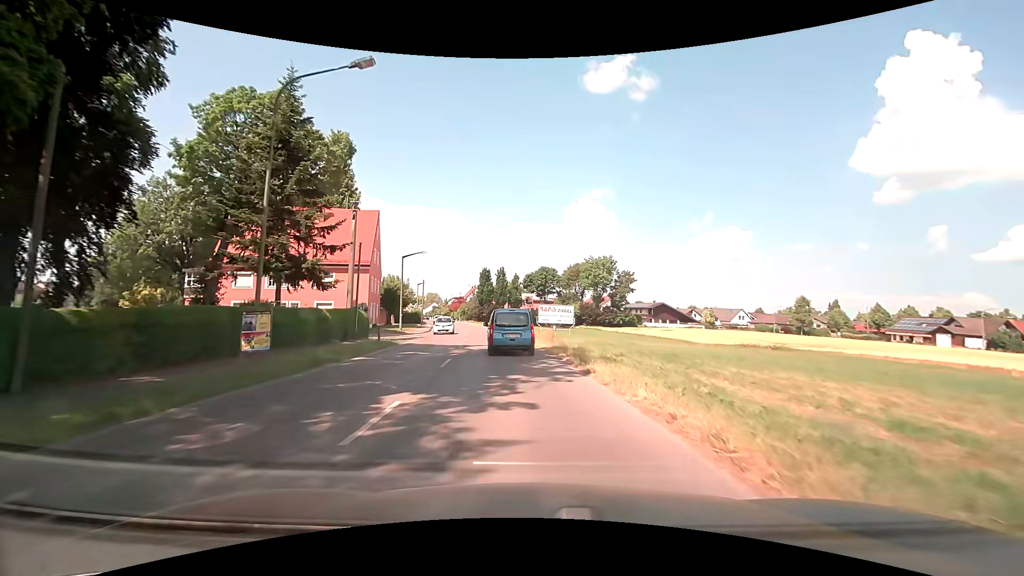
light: Day
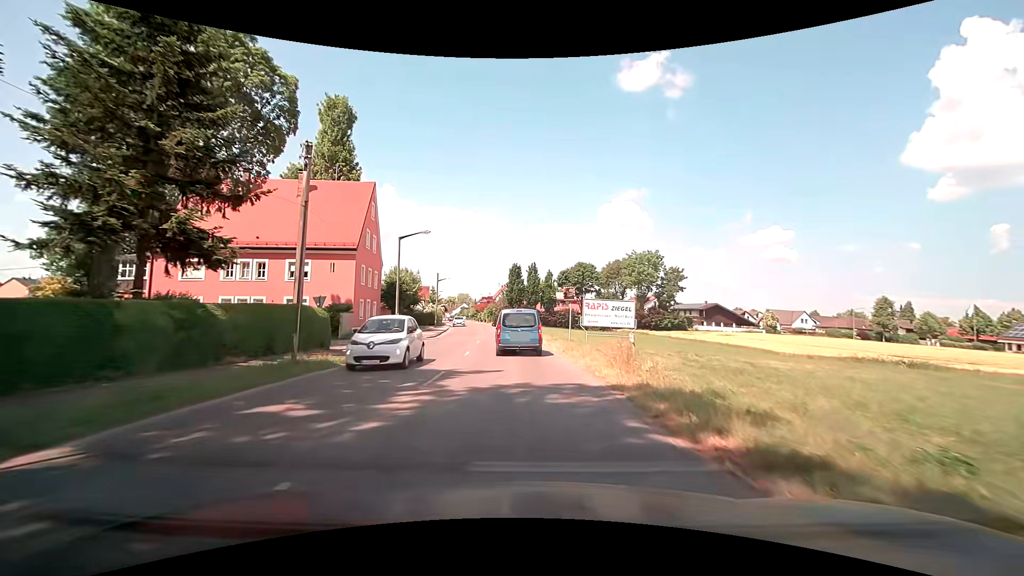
(-0.4, +13.3) m; -4°
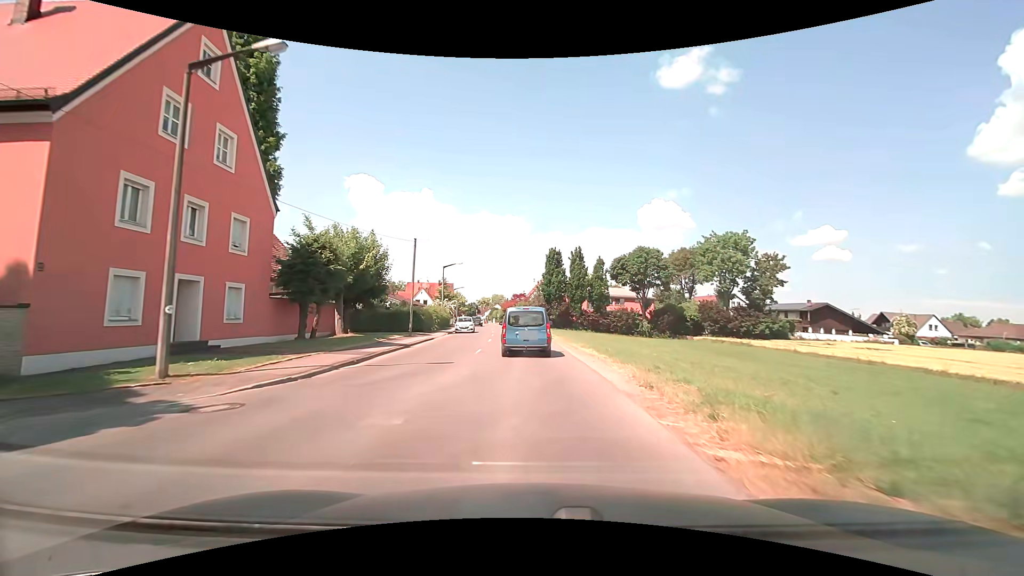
(-1.0, +27.6) m; -3°
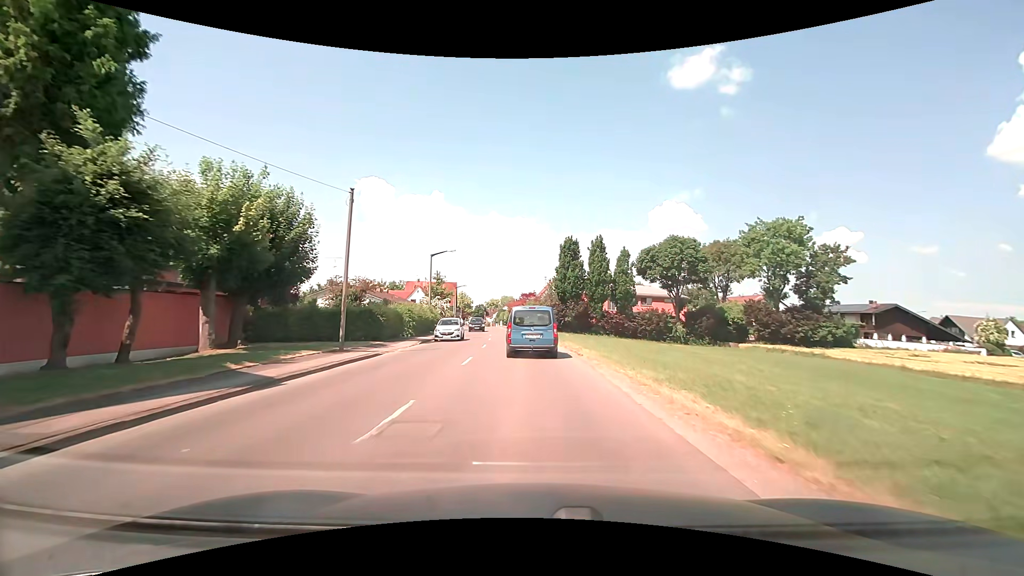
(-0.4, +13.6) m; -2°
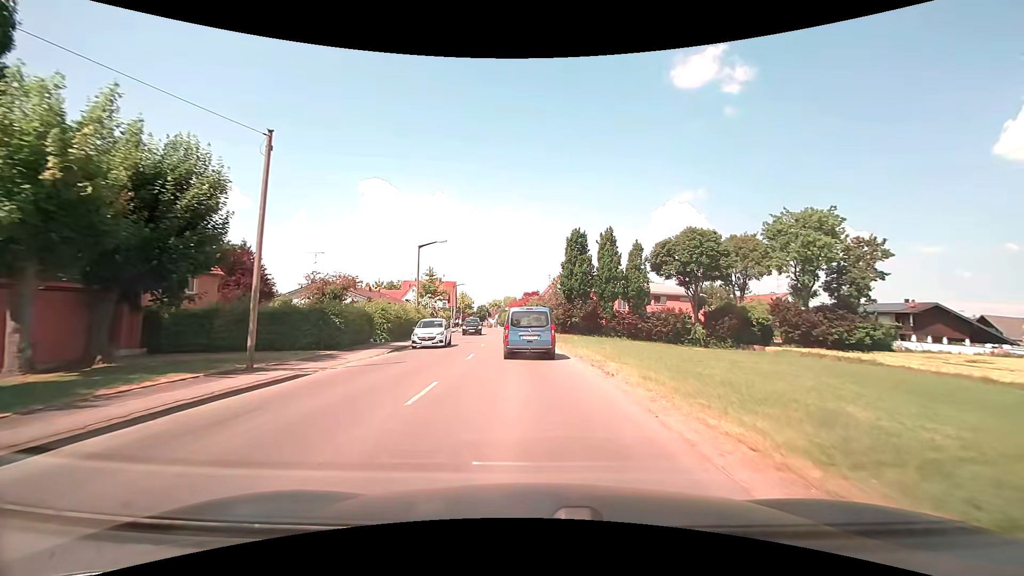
(0.0, +6.6) m; 0°
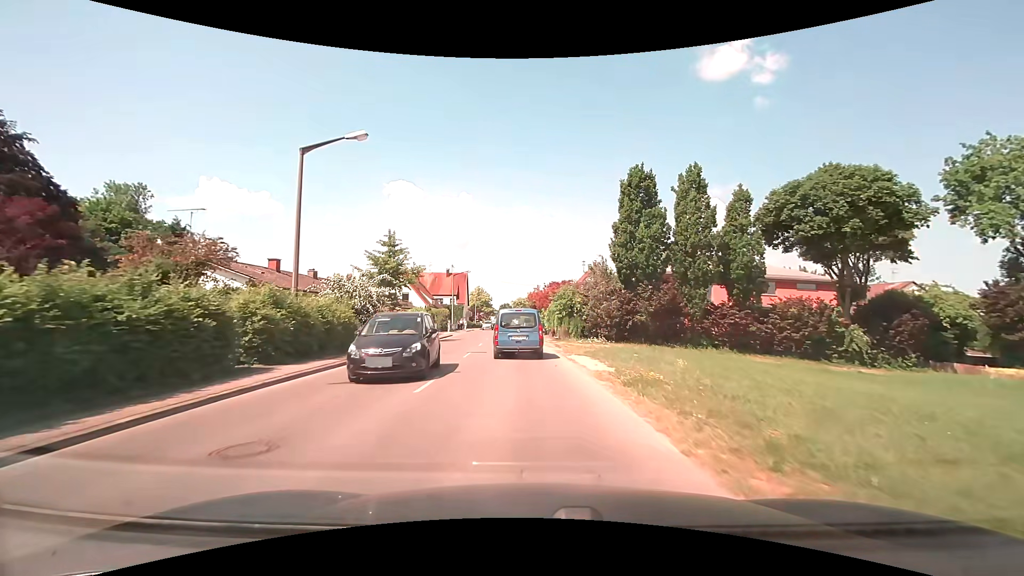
(-0.5, +25.4) m; -3°
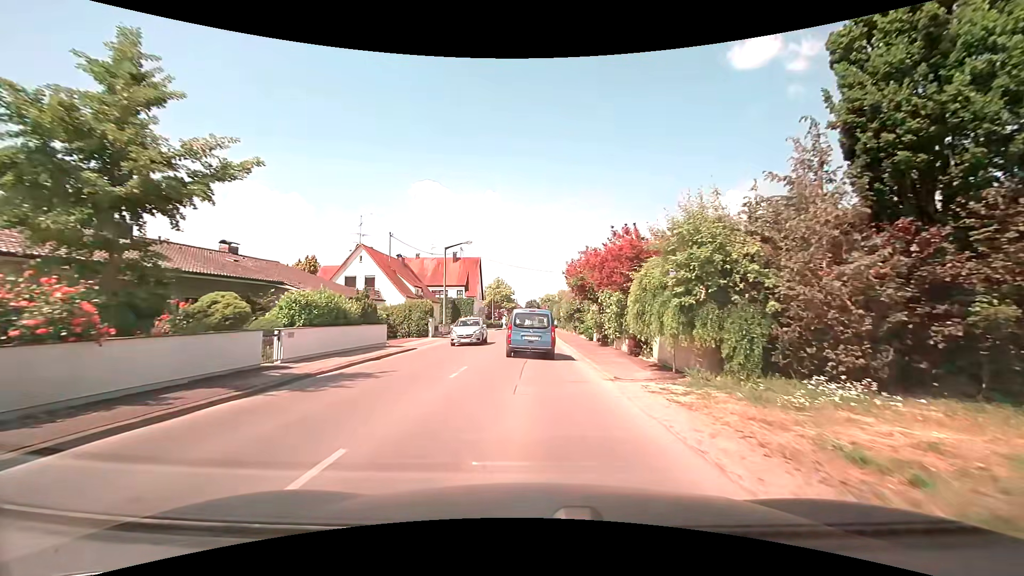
(-0.9, +25.1) m; -4°
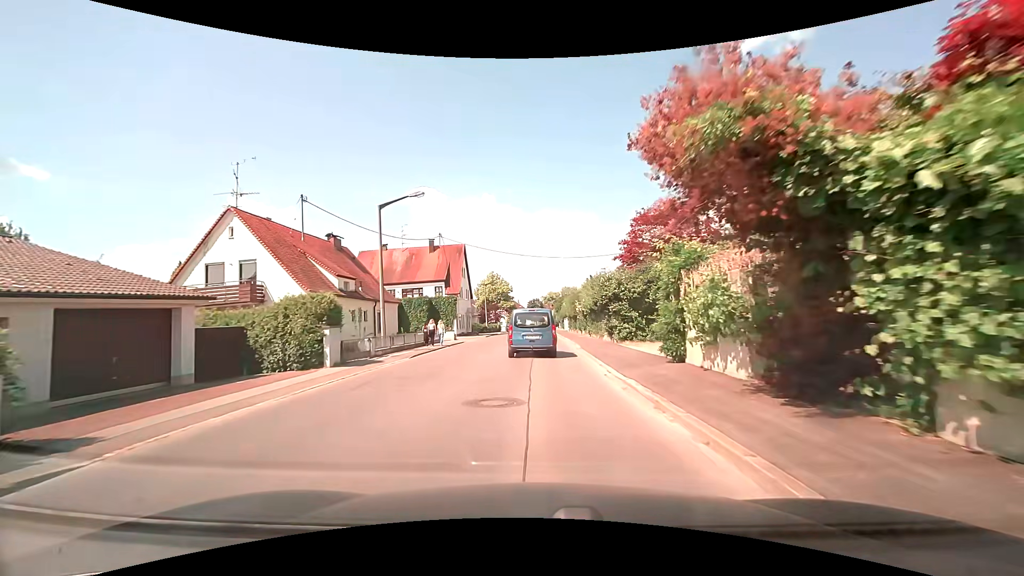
(+0.1, +18.5) m; 0°
(0, +10) (0, +20) (0, +30) (0, +40) (0, +50) (0, +60) (0, +70) (0, +80) (0, +90) (0, +100) m
